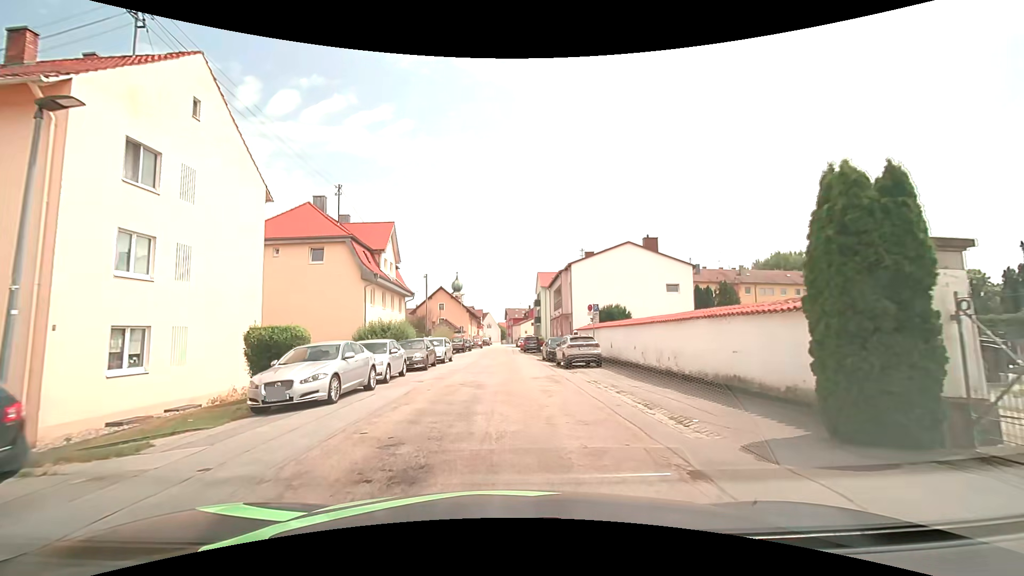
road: residential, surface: asphalt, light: Day
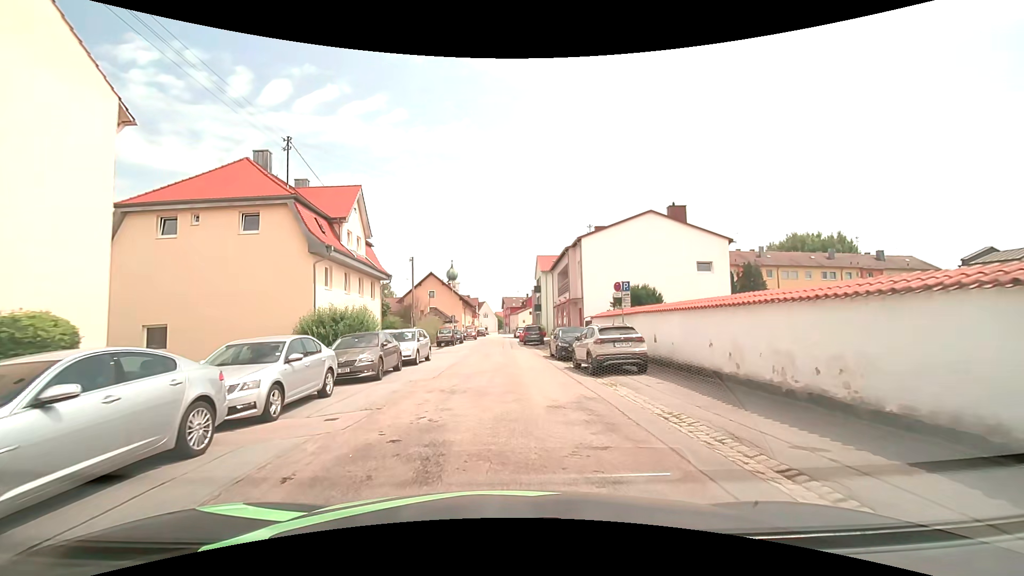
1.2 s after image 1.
(0.0, +7.9) m; 0°
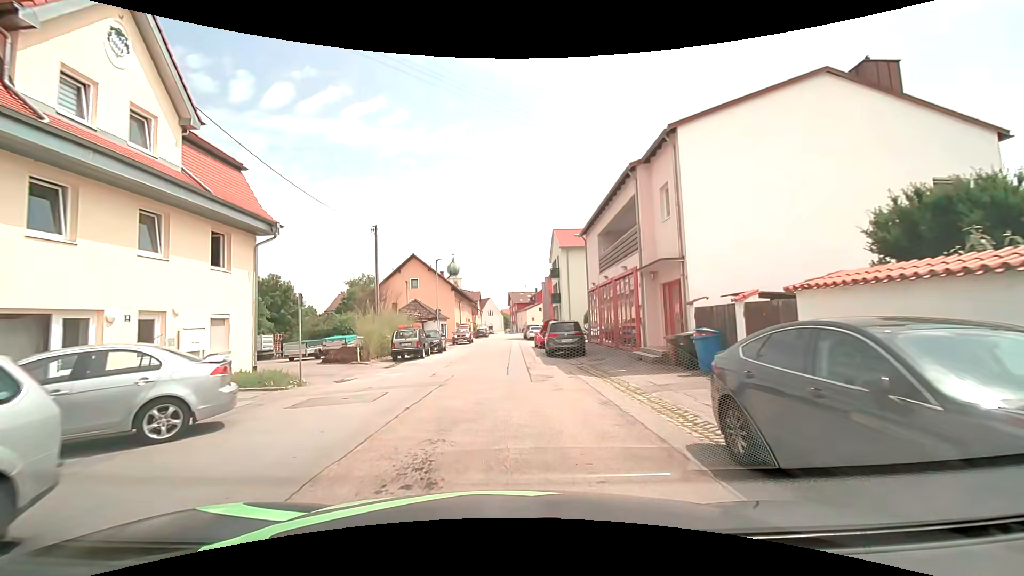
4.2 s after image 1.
(-0.1, +19.9) m; -1°
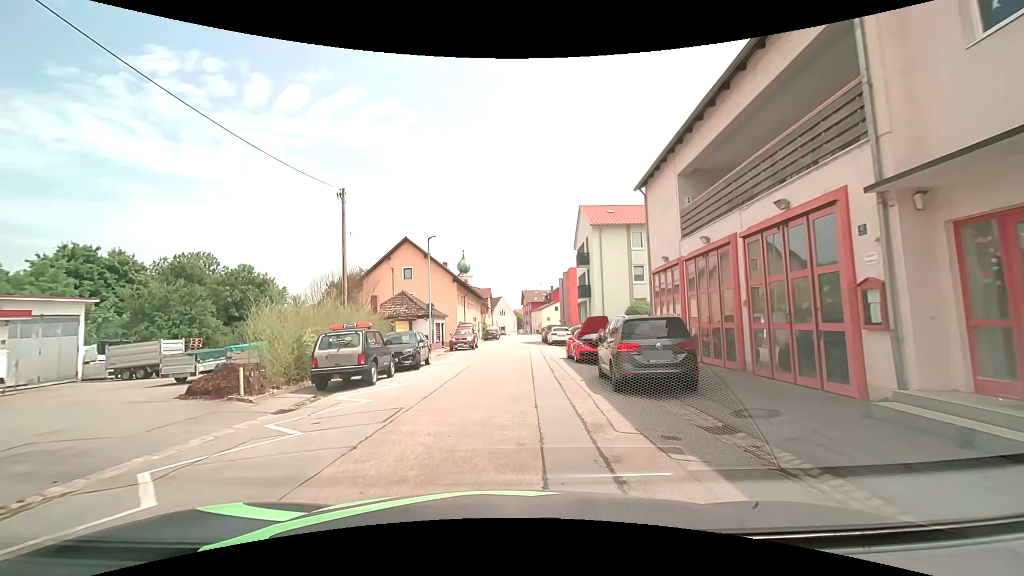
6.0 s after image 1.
(-0.2, +12.1) m; -2°
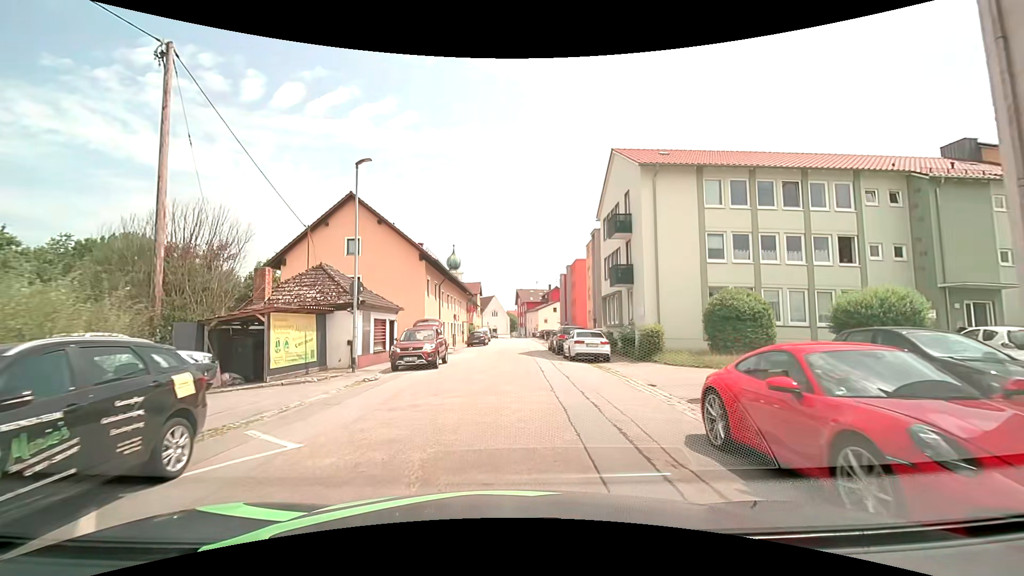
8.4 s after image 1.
(+0.2, +16.3) m; +1°
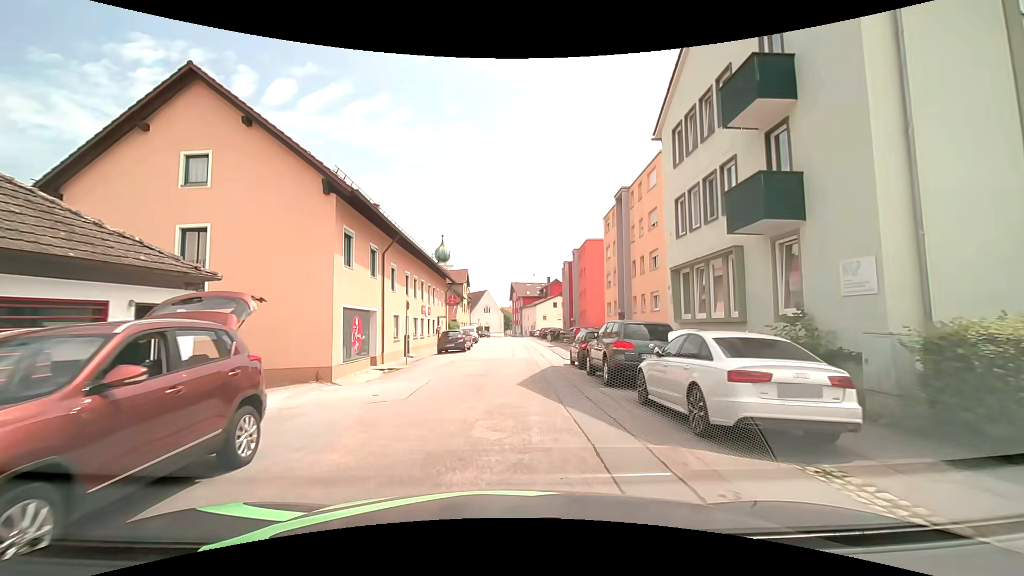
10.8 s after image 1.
(+0.2, +16.4) m; +2°
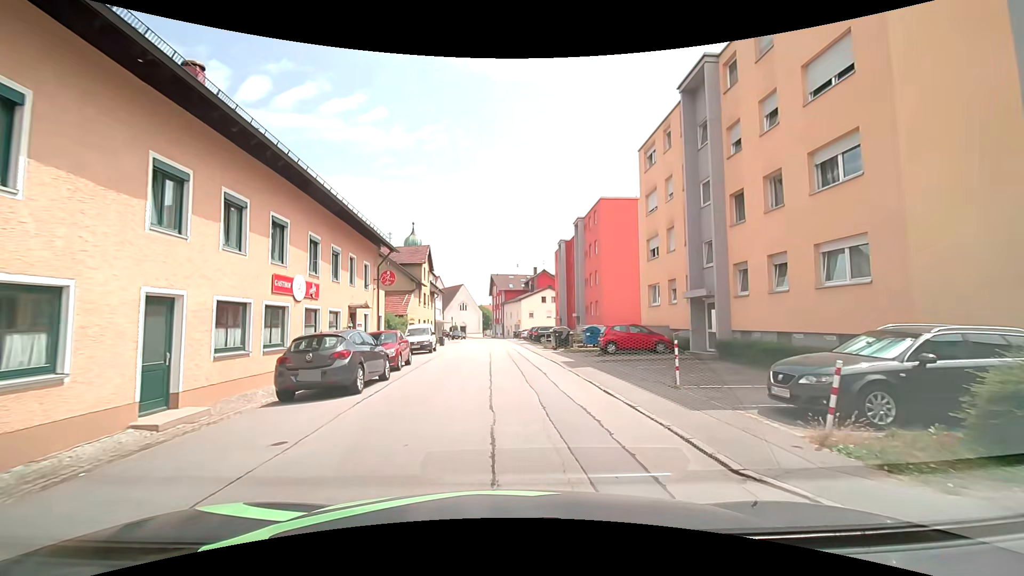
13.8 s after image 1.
(-0.2, +20.1) m; +2°
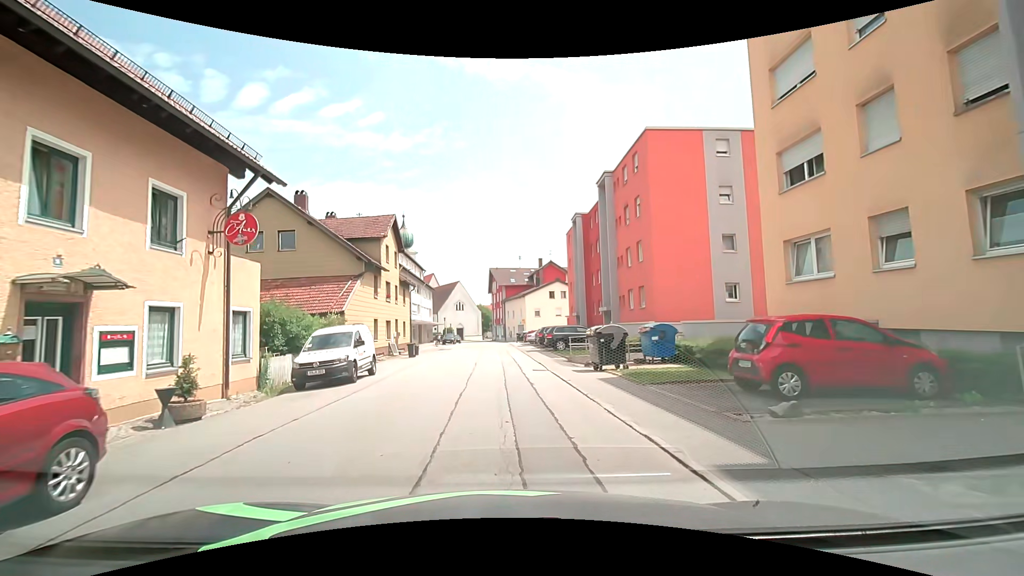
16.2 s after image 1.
(+0.1, +15.2) m; -1°
(0, +10) (0, +20) (-1, +30) (-1, +40) (-1, +50) (-1, +60) (-2, +70) (-2, +80) (-3, +90) (-4, +100) m
